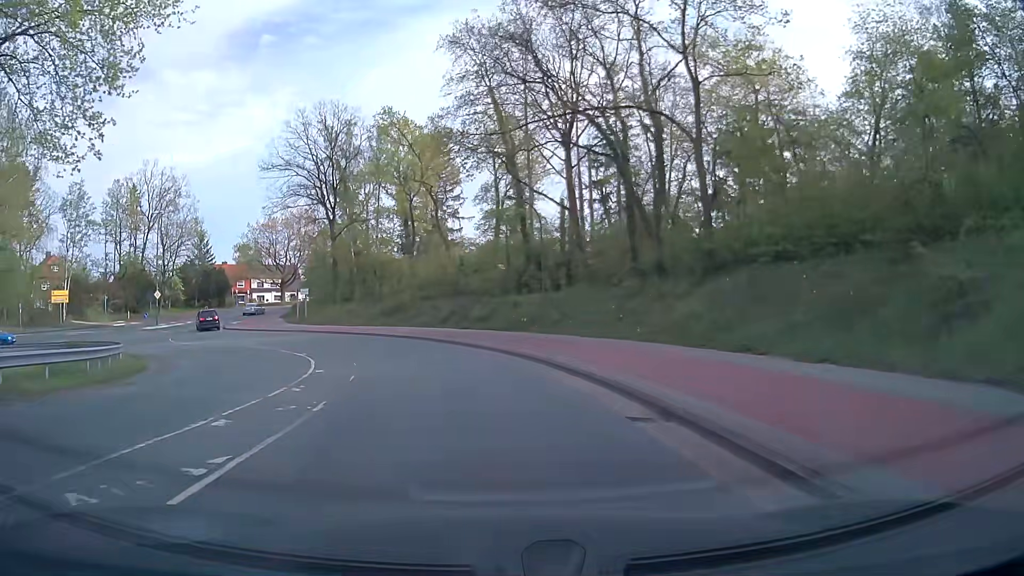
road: primary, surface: asphalt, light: Day
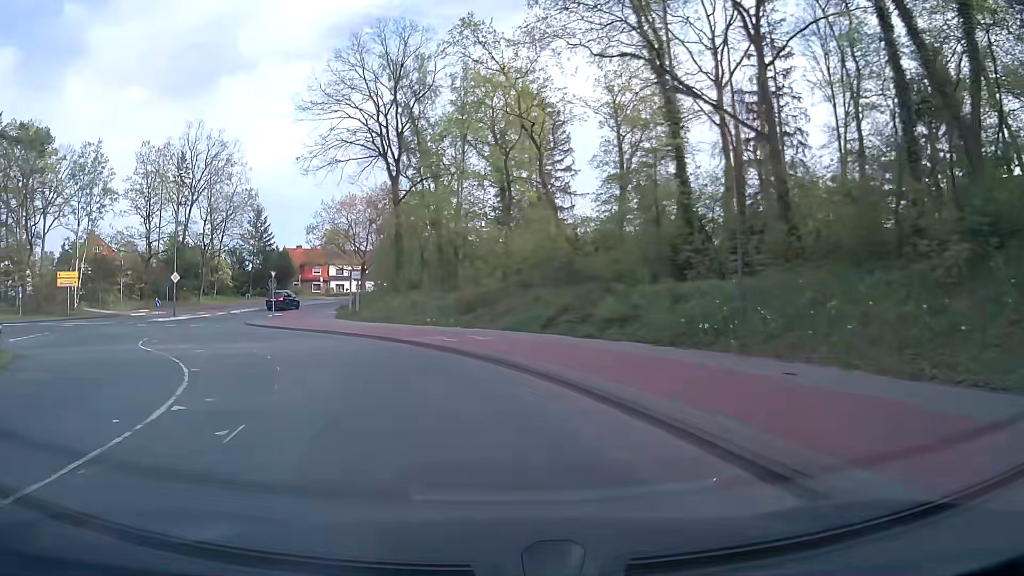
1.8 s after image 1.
(-1.1, +16.3) m; -10°
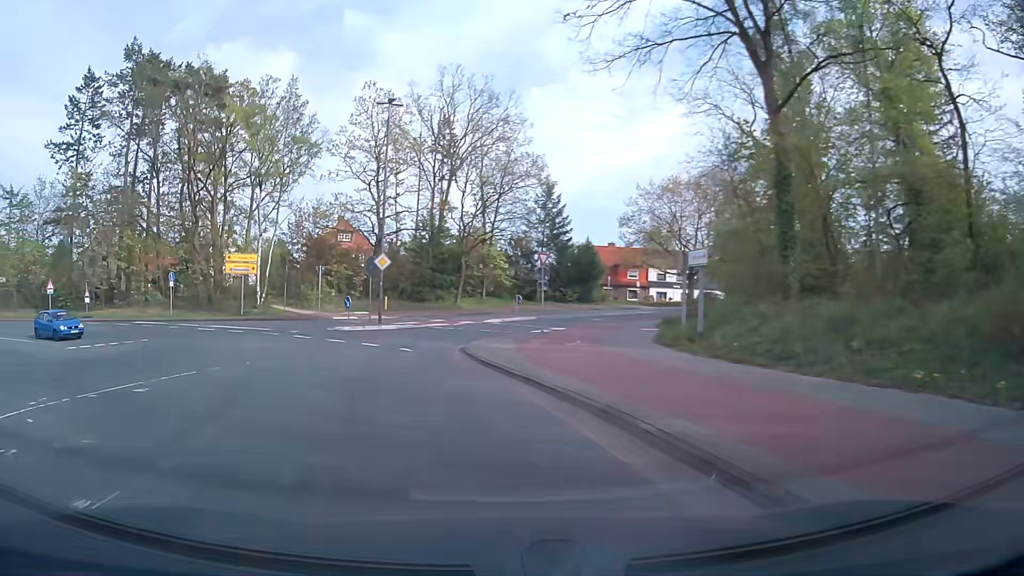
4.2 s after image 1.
(-4.1, +20.9) m; -26°
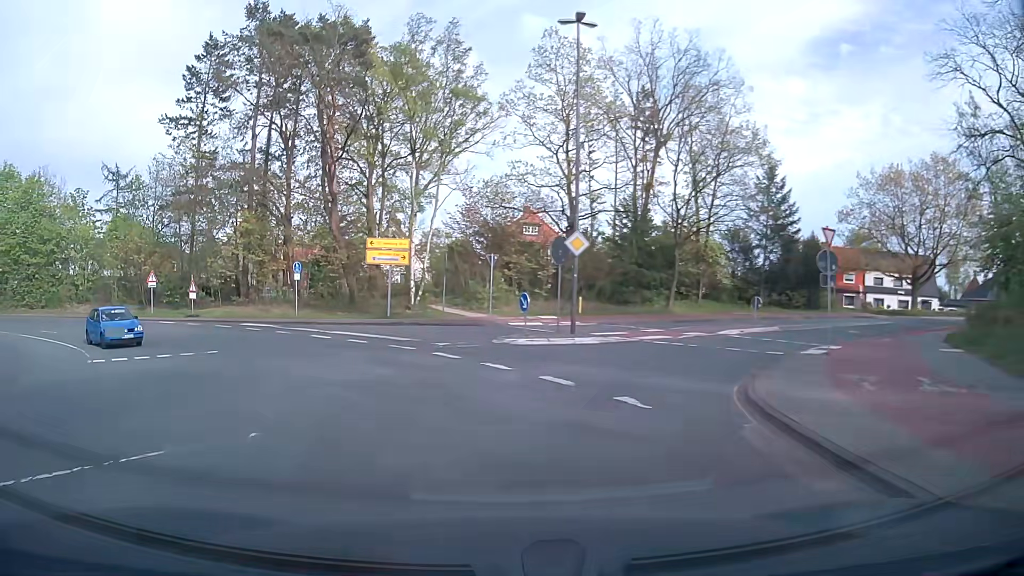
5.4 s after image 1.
(-1.5, +10.4) m; -16°
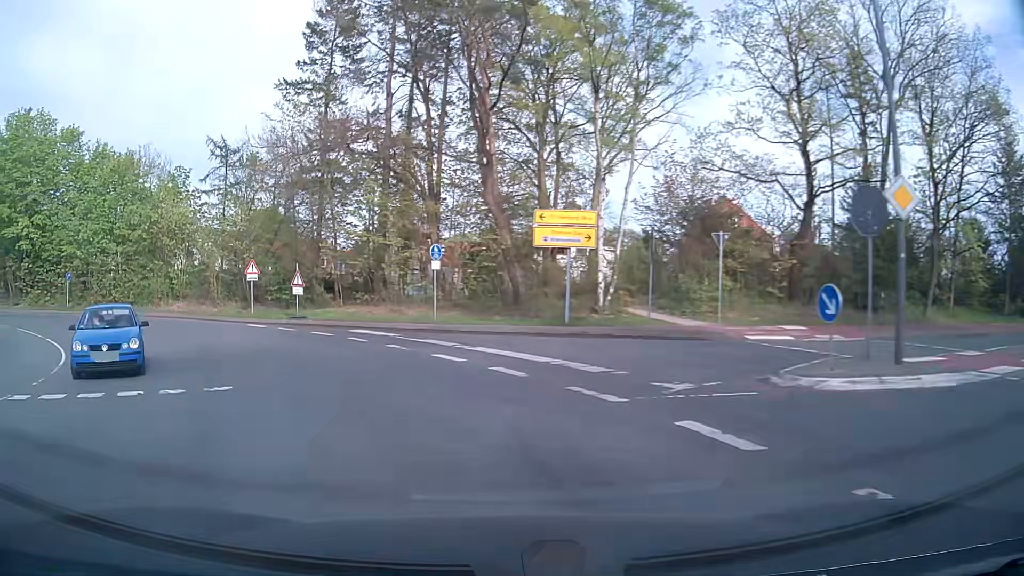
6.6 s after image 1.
(-1.4, +10.5) m; -15°
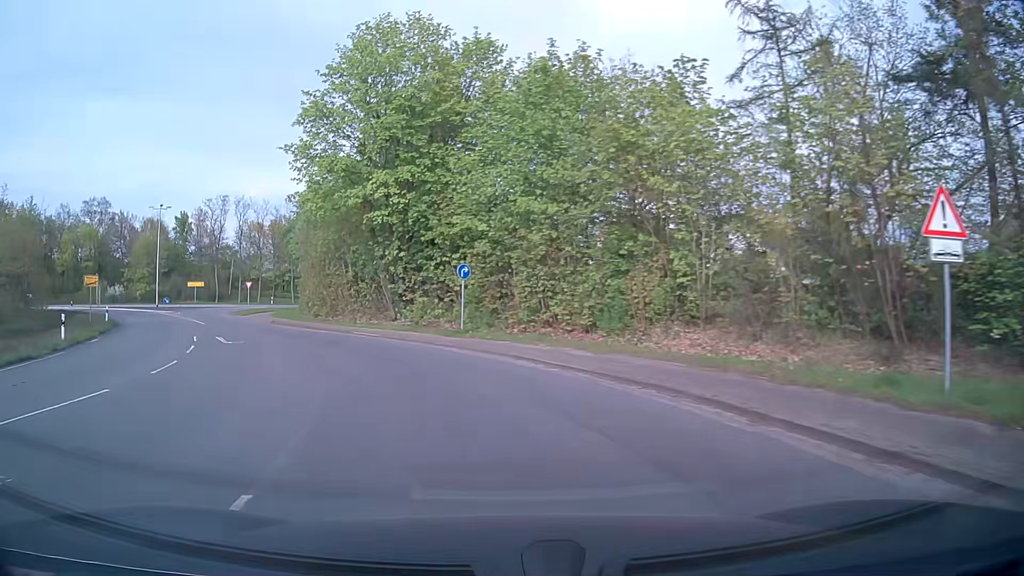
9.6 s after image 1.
(-10.3, +24.0) m; -46°
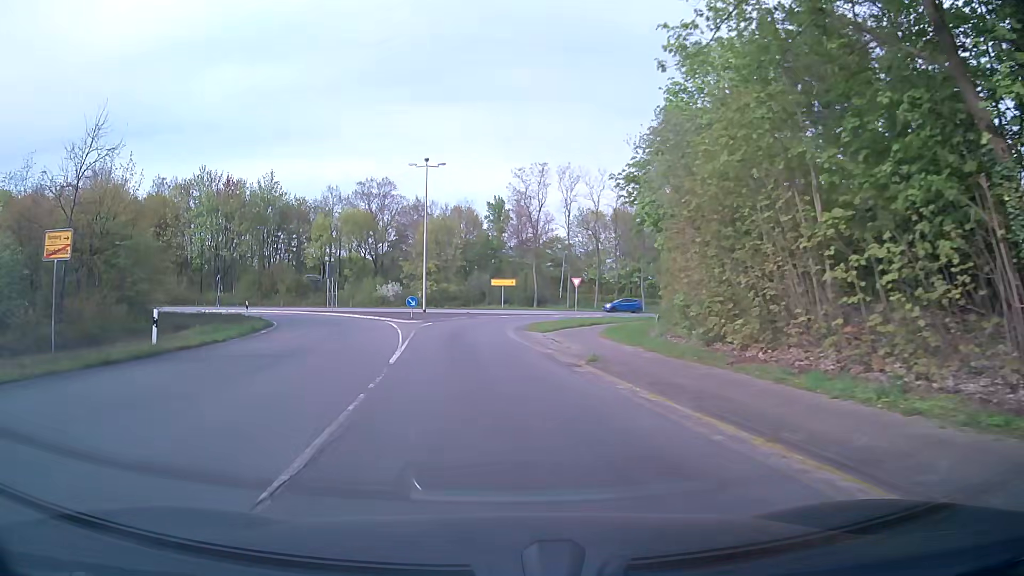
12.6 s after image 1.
(-8.0, +27.0) m; -30°
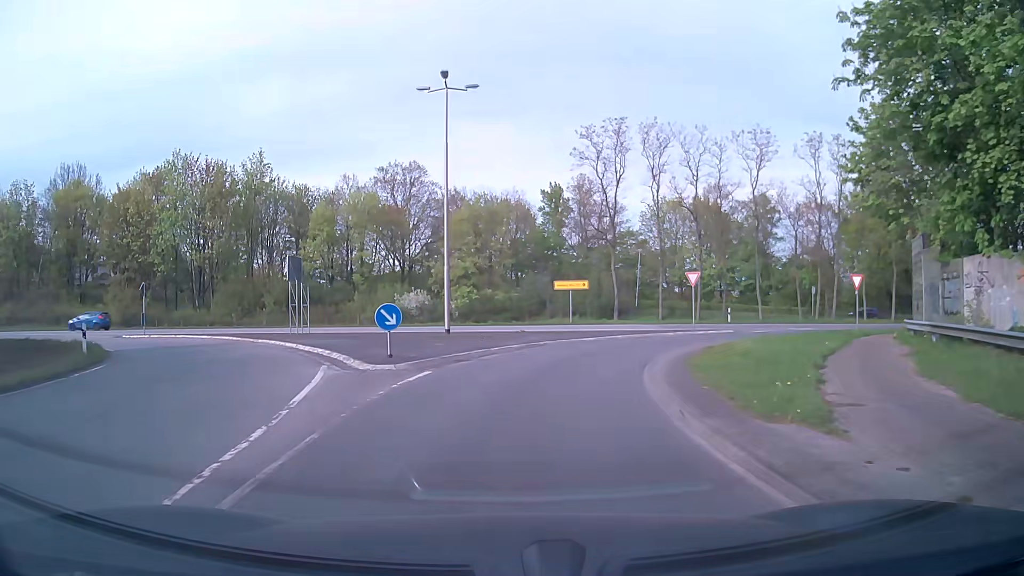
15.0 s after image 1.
(-1.0, +21.1) m; -4°
(0, +10) (+2, +20) (+7, +29) (+15, +35) (+24, +39) (+34, +41) (+44, +41) (+54, +42) (+64, +43) (+74, +43) m
